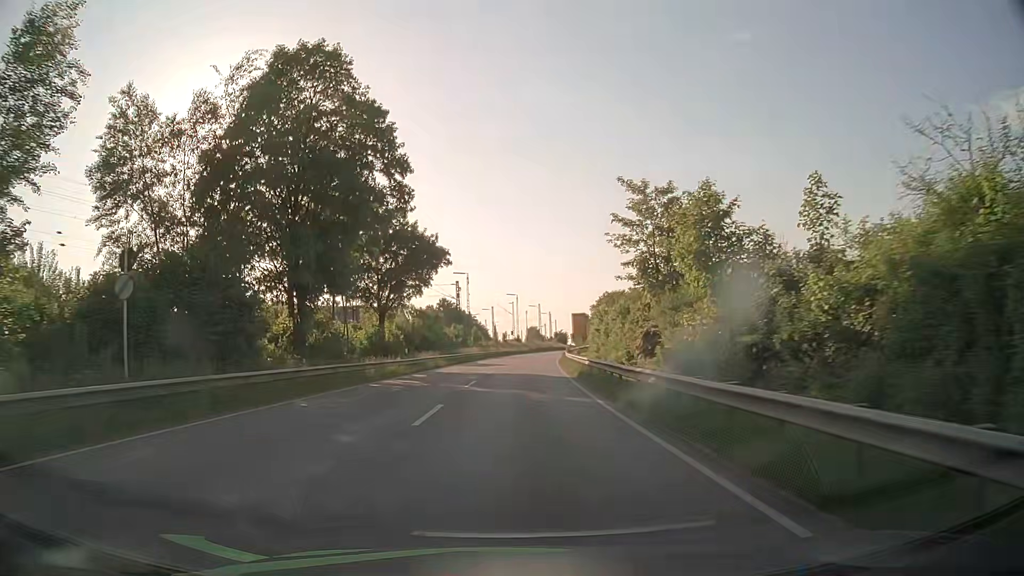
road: primary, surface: asphalt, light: Day
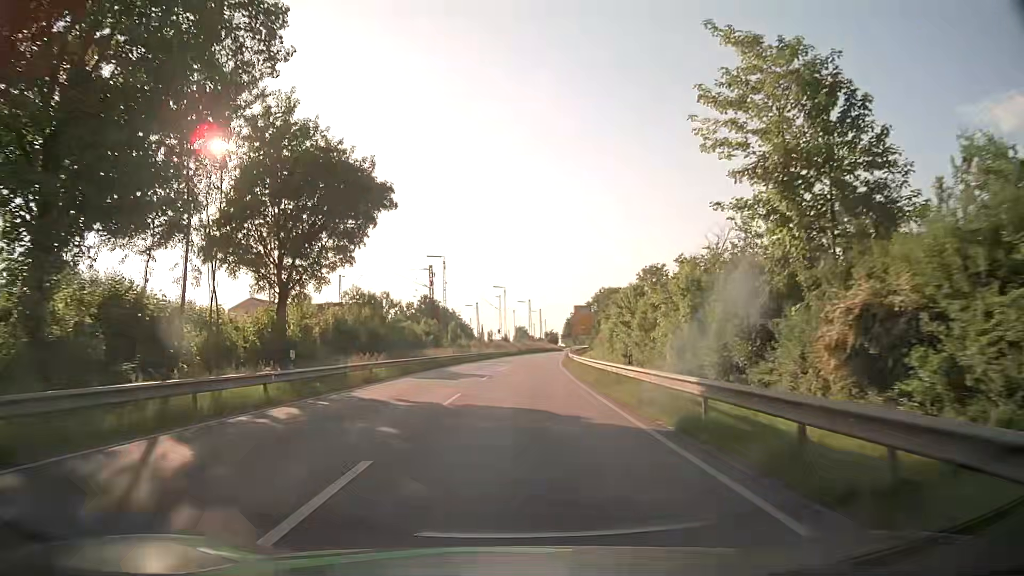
(+0.2, +19.2) m; +1°
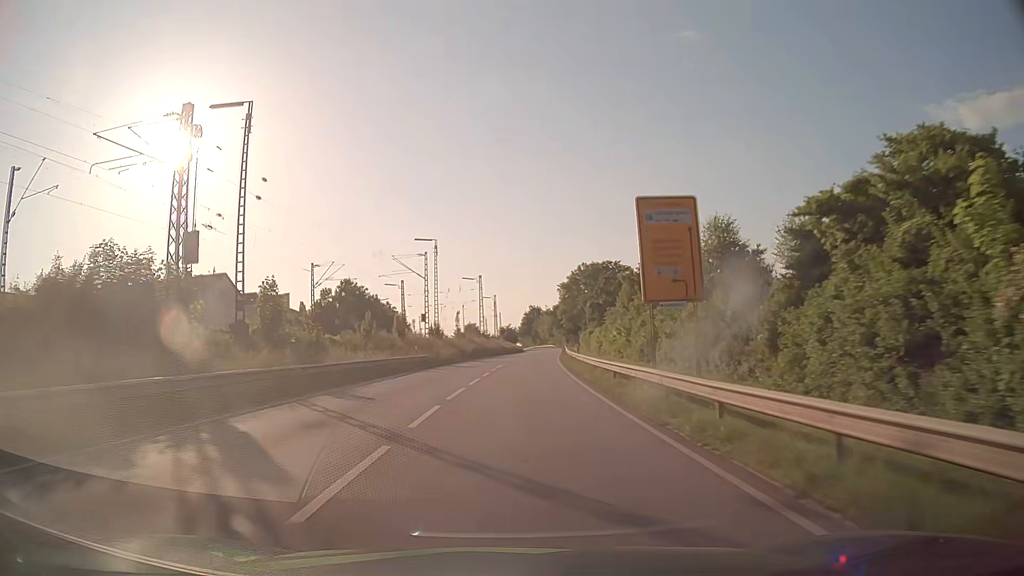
(+1.7, +53.5) m; +4°
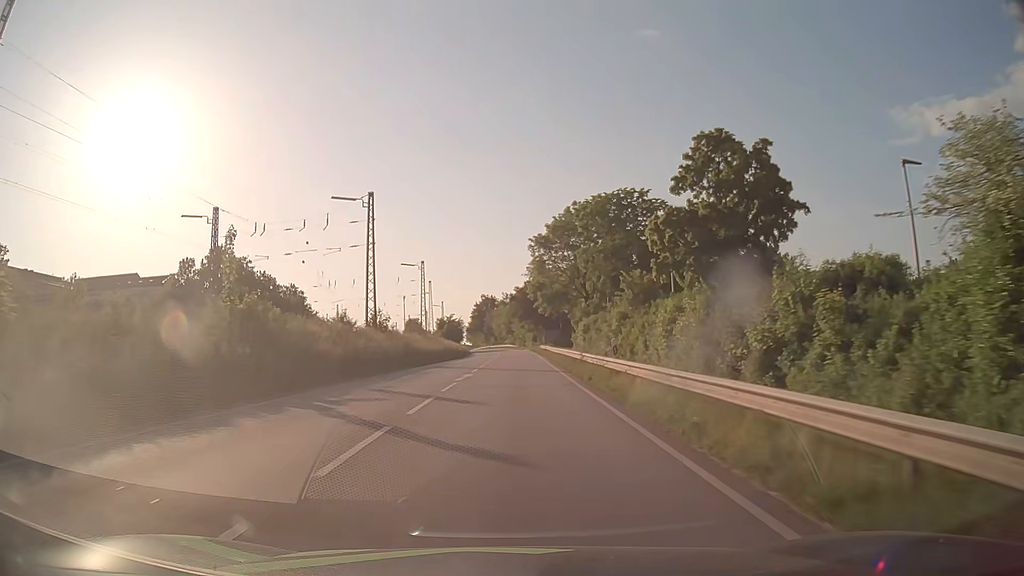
(+2.1, +58.3) m; +4°
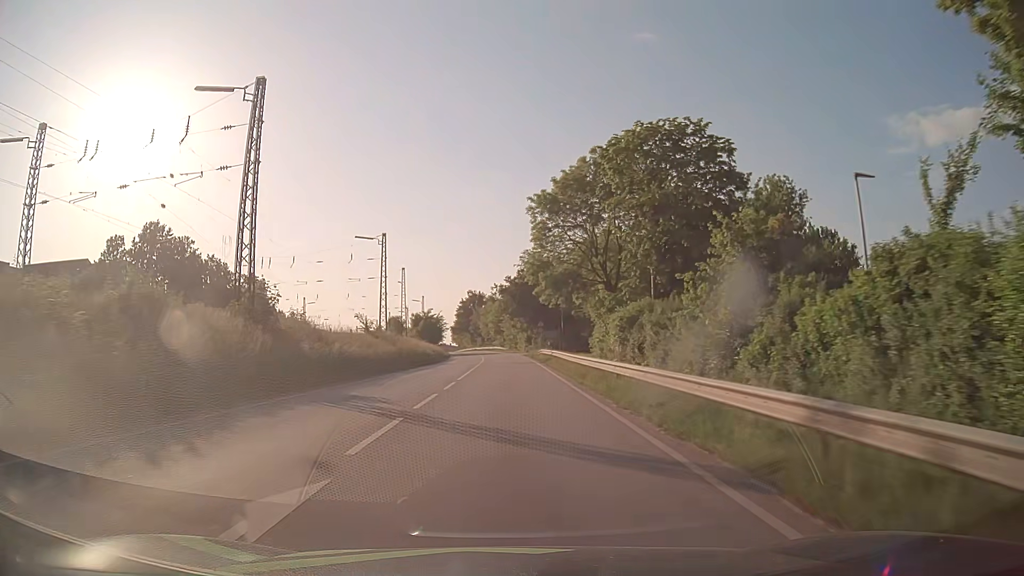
(+0.2, +22.5) m; +1°
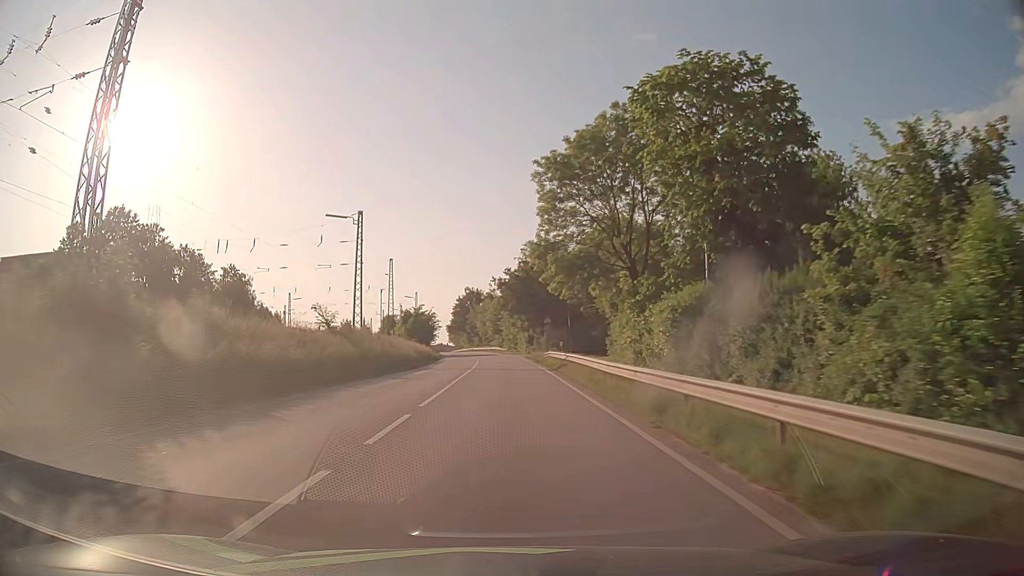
(0.0, +11.1) m; 0°
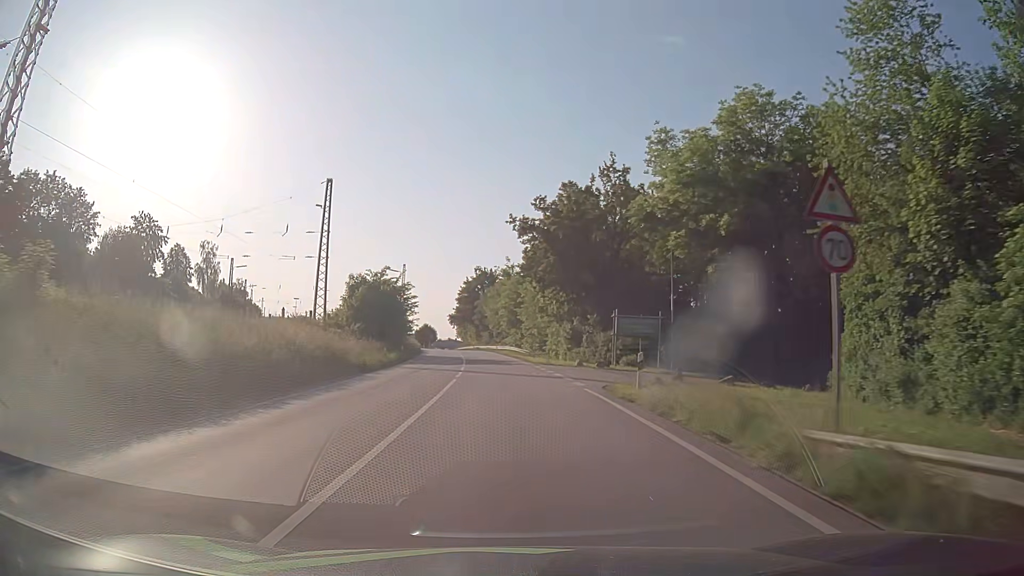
(-0.5, +43.7) m; -2°
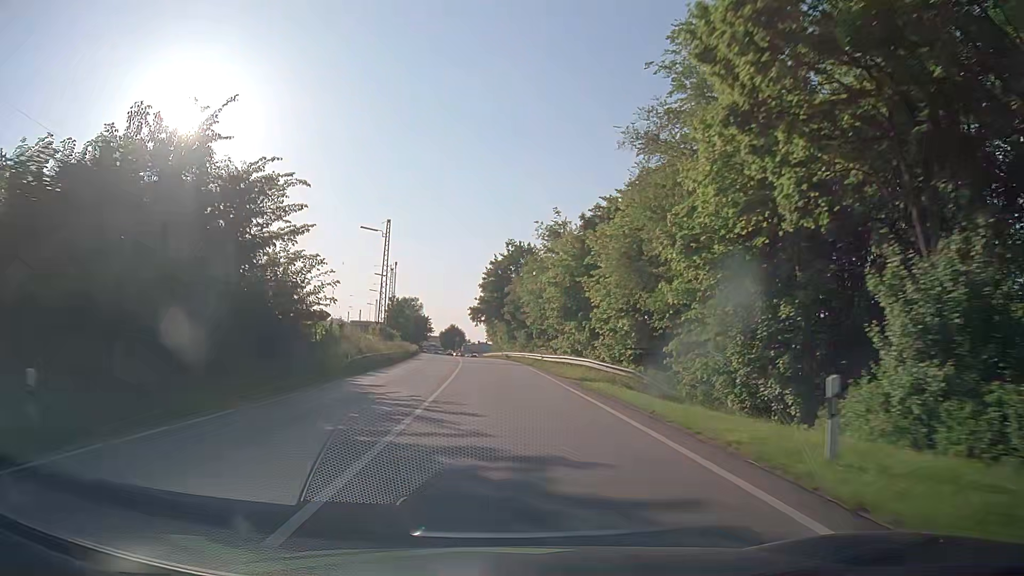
(-0.6, +43.2) m; -3°
(0, +10) (0, +20) (-1, +30) (-1, +40) (-2, +50) (-2, +60) (-3, +70) (-4, +80) (-5, +90) (-6, +100) m
